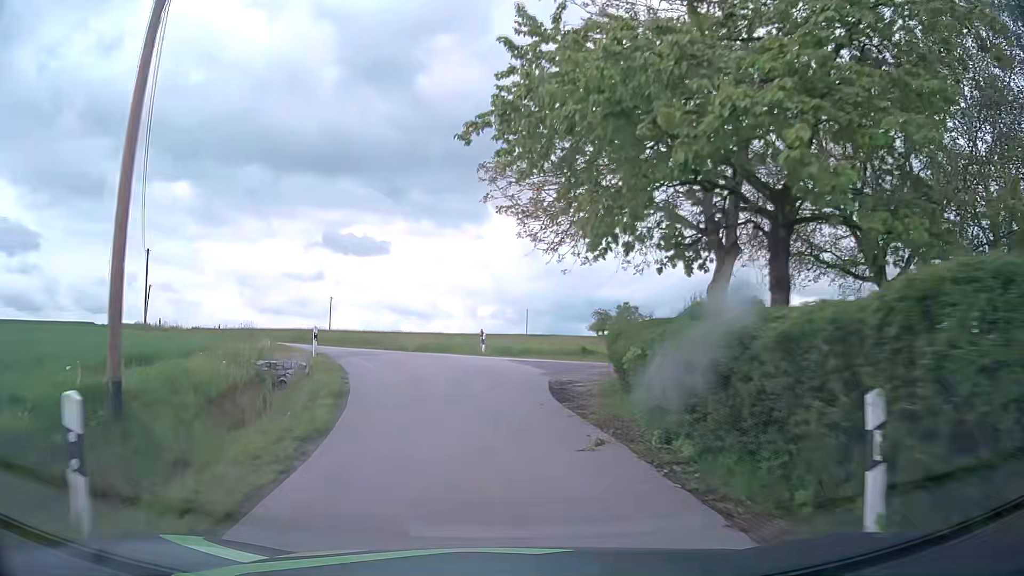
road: unclassified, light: Day
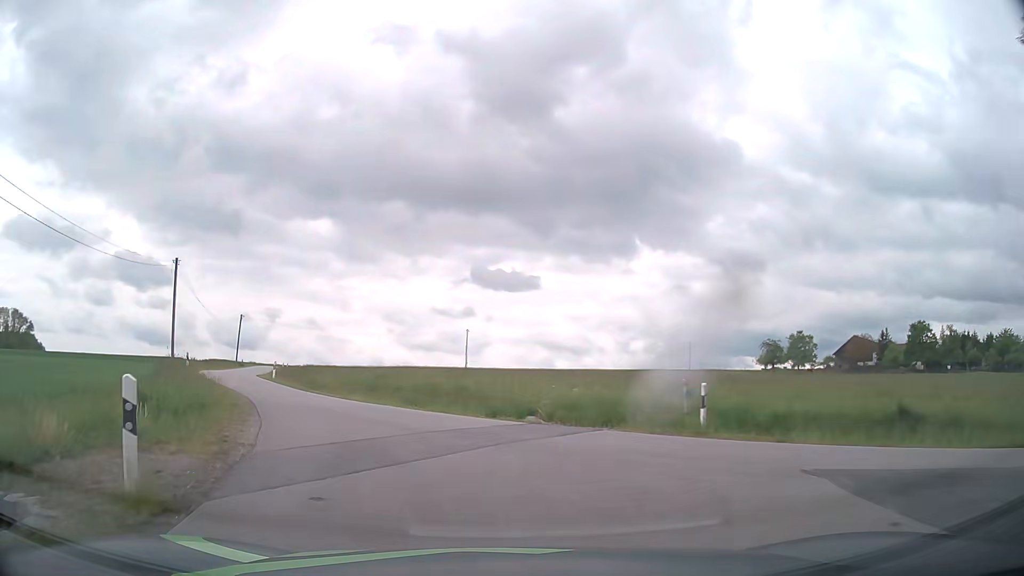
(-1.4, +16.2) m; -12°
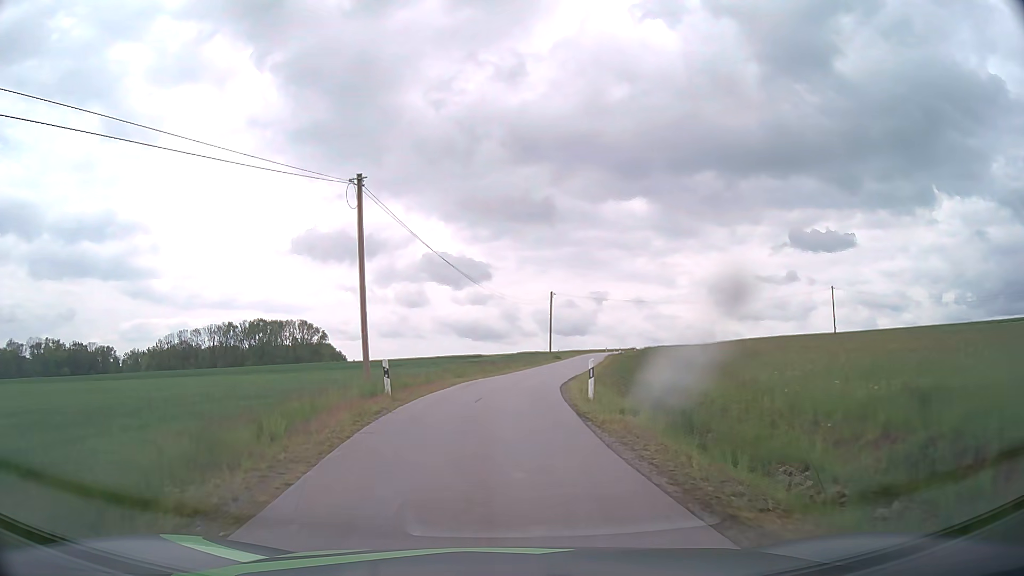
(-6.0, +20.1) m; -29°
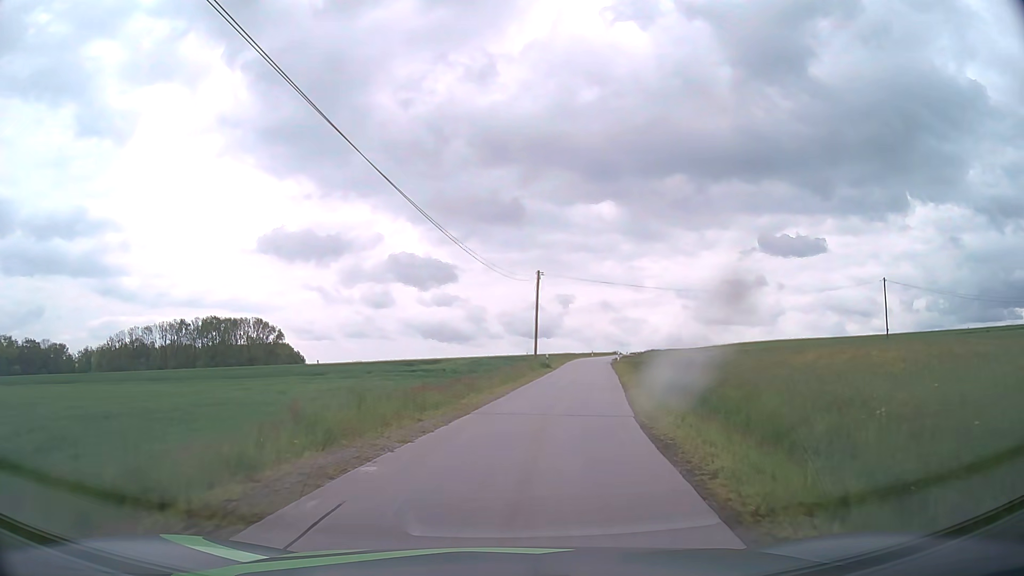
(-0.1, +20.0) m; +2°
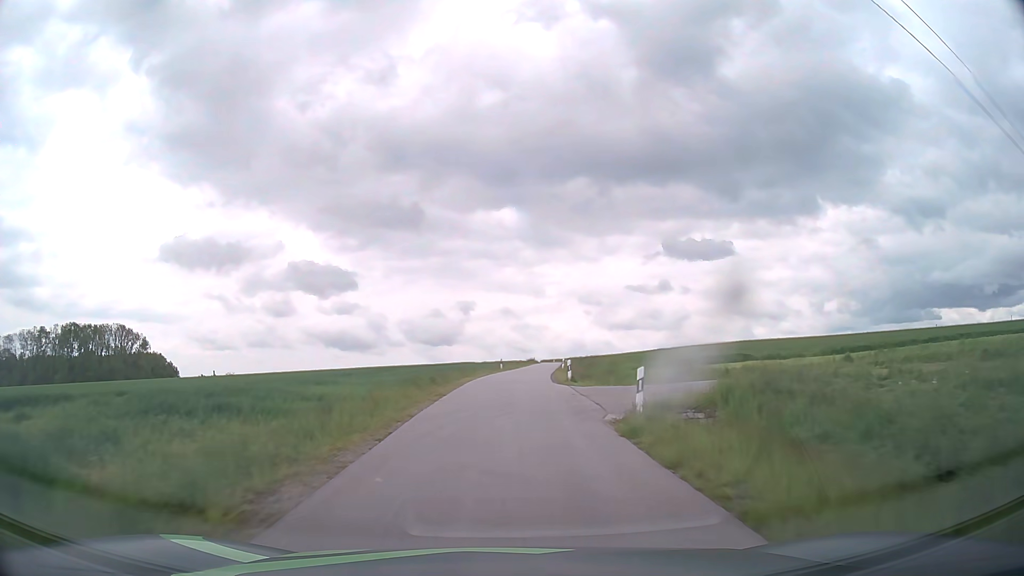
(+5.0, +42.9) m; +9°
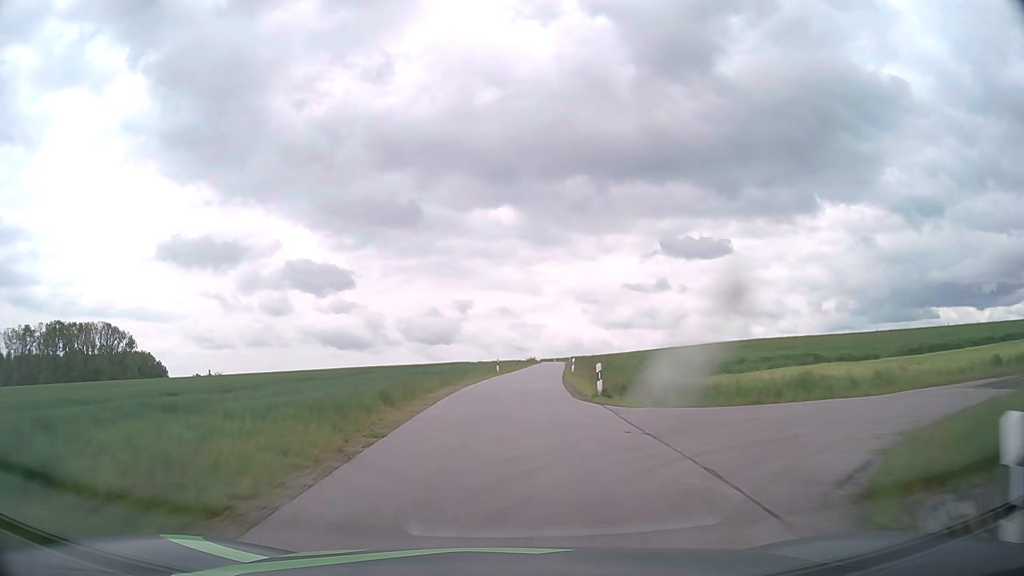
(0.0, +9.9) m; 0°
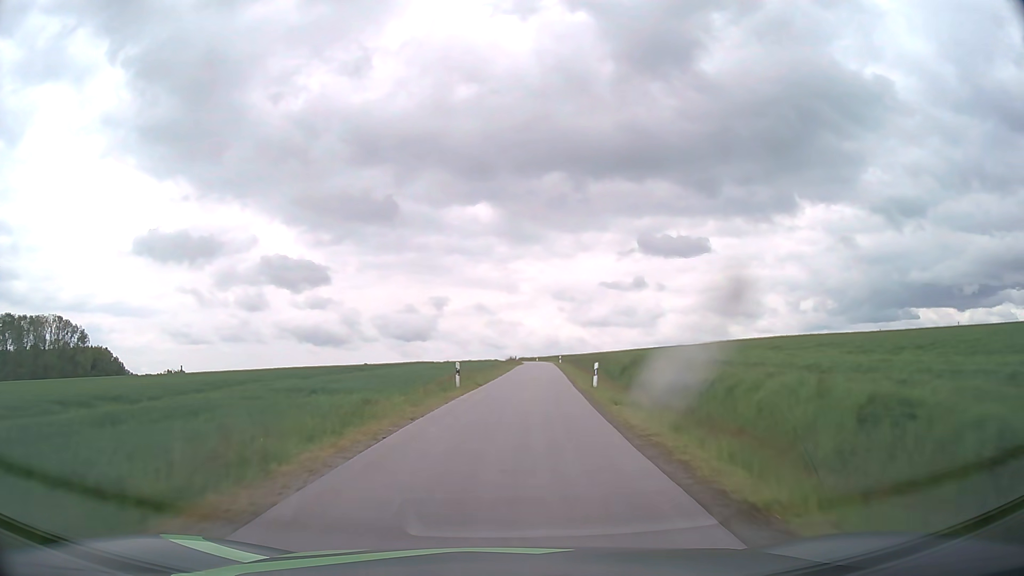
(+0.2, +20.5) m; +2°
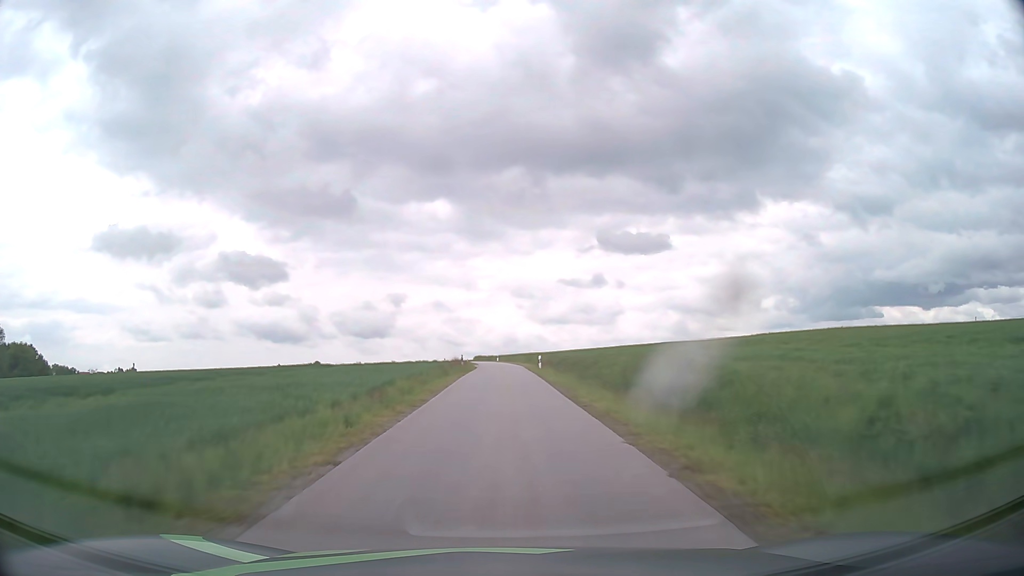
(+1.2, +32.2) m; +4°
(0, +10) (0, +20) (0, +30) (0, +40) (0, +50) (-1, +60) (-1, +70) (-2, +80) (-3, +90) (-4, +100) m
